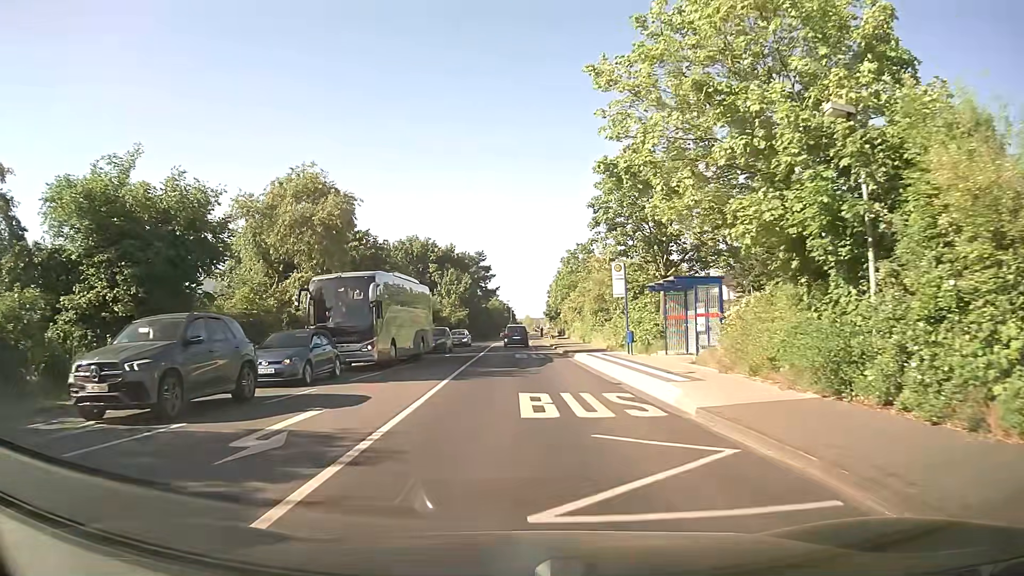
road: secondary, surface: asphalt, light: Day
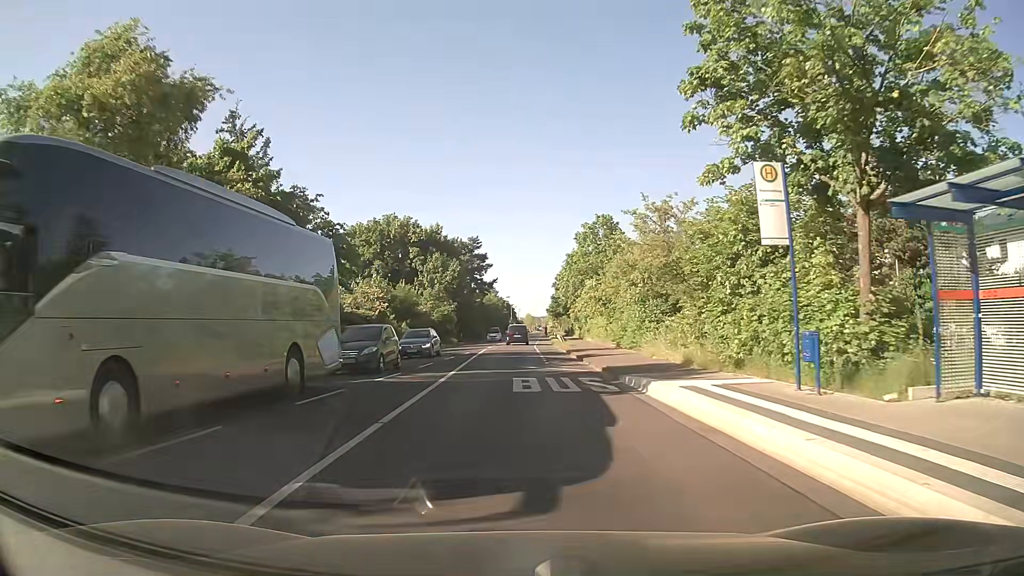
(0.0, +18.2) m; +1°
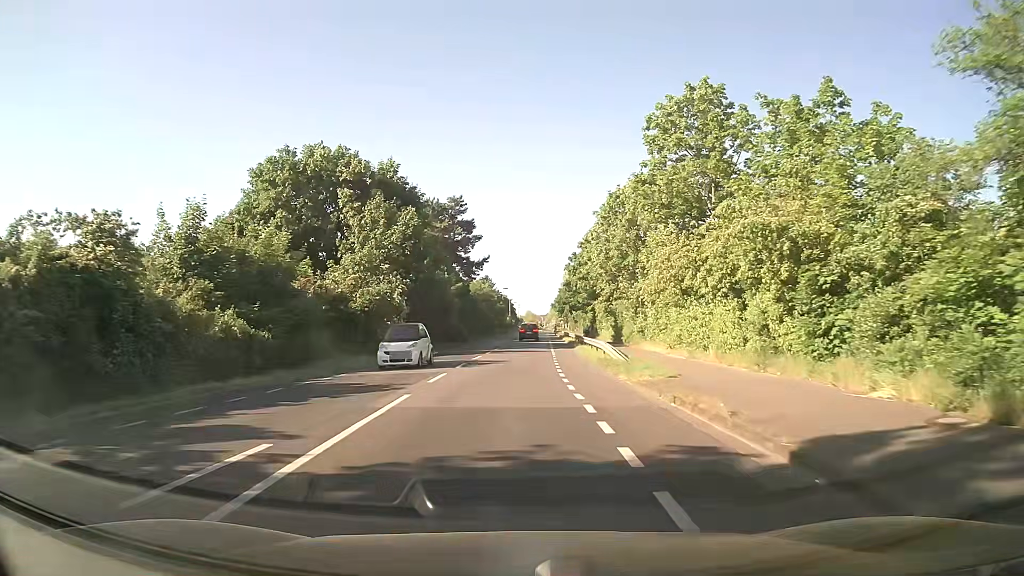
(-0.3, +31.7) m; -1°
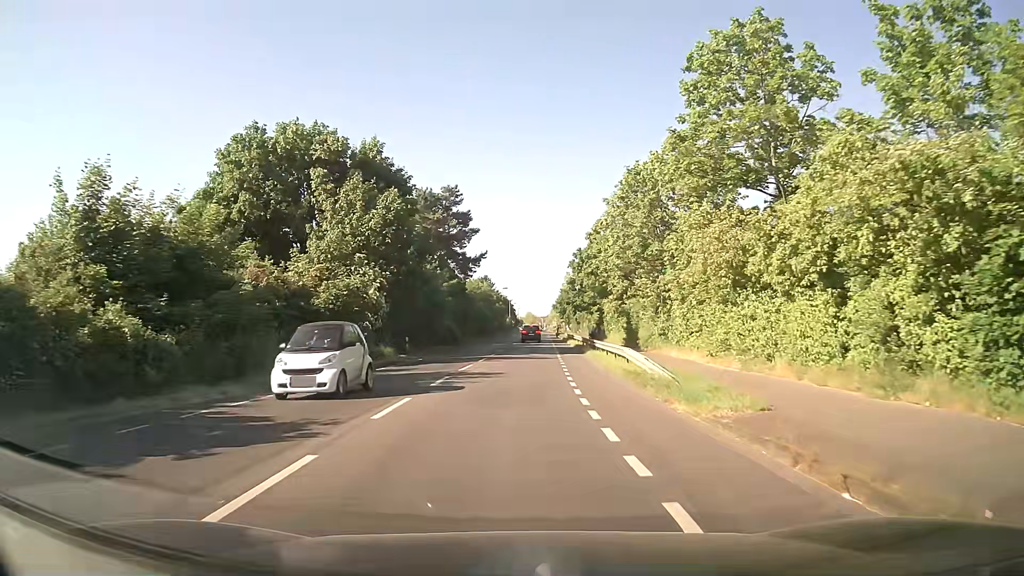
(0.0, +6.4) m; 0°
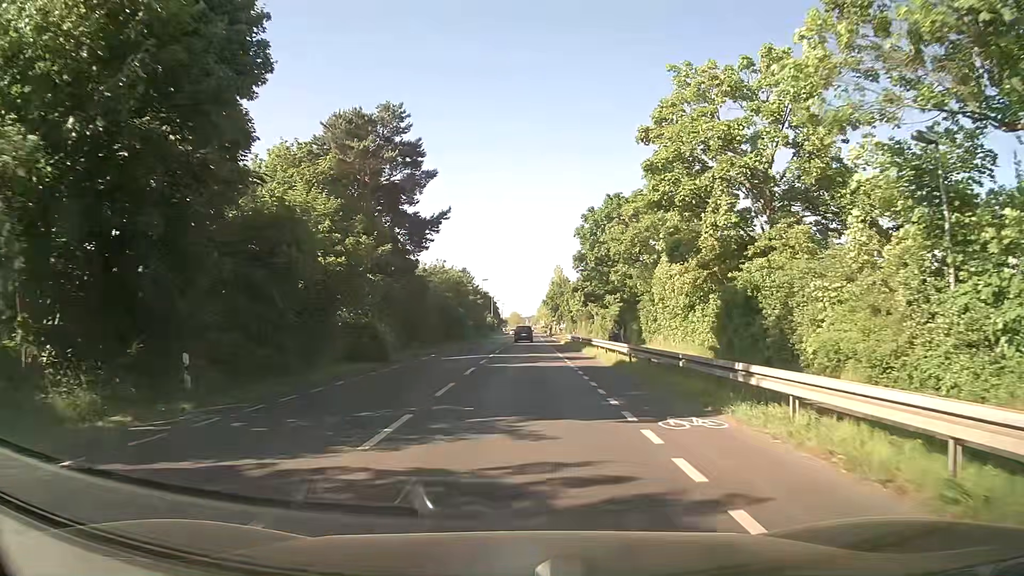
(+0.3, +26.7) m; +1°
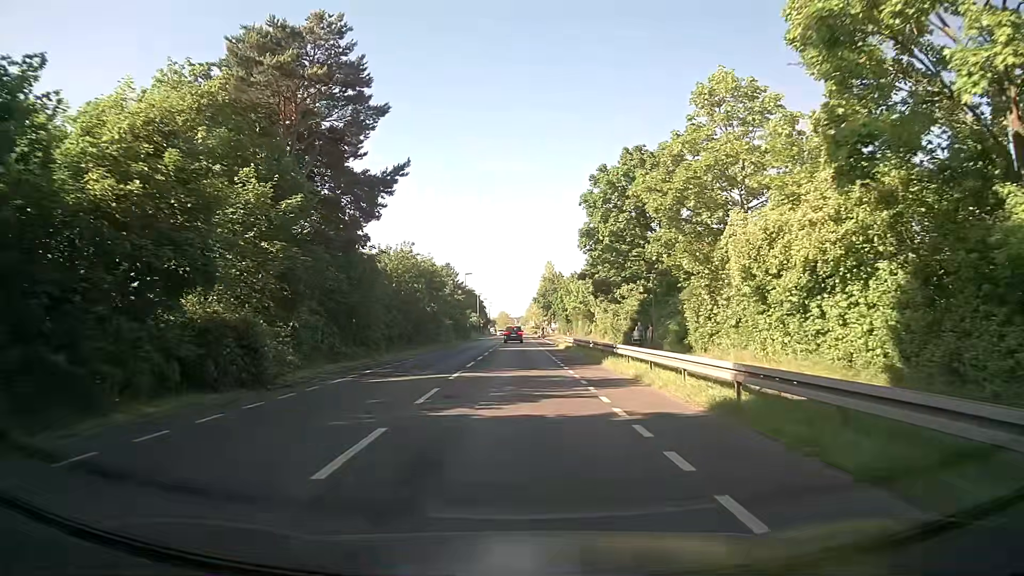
(+0.2, +13.7) m; +1°
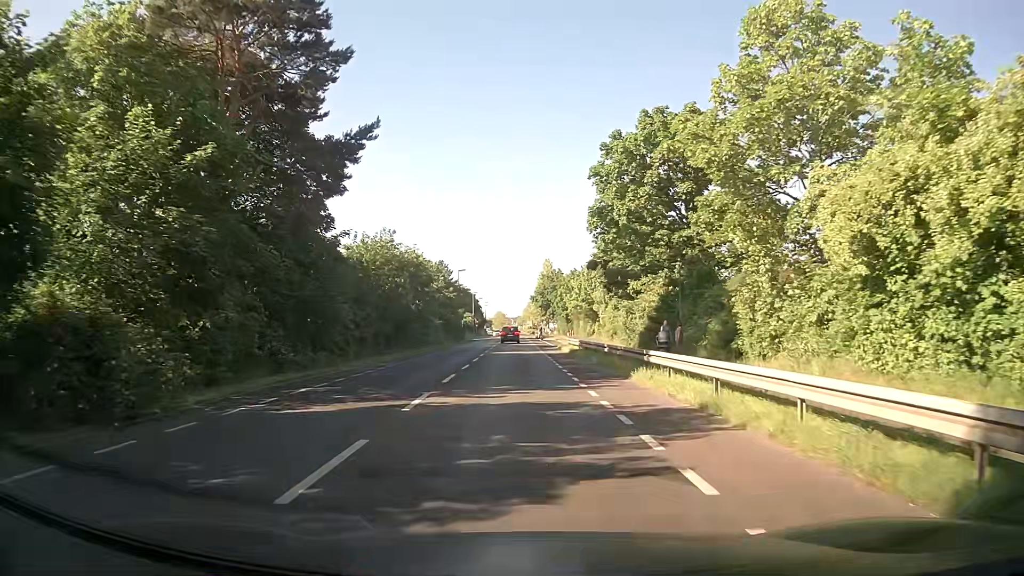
(+0.1, +6.9) m; +1°
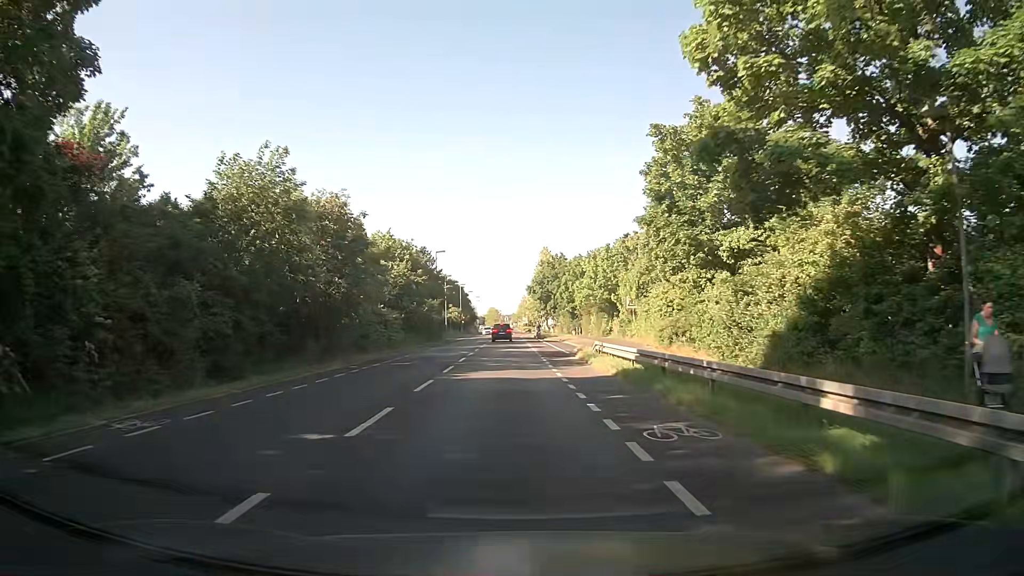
(0.0, +20.9) m; +1°
(0, +10) (0, +20) (0, +30) (-1, +40) (-1, +50) (-1, +60) (-1, +70) (-2, +80) (-2, +90) (-1, +100) m
